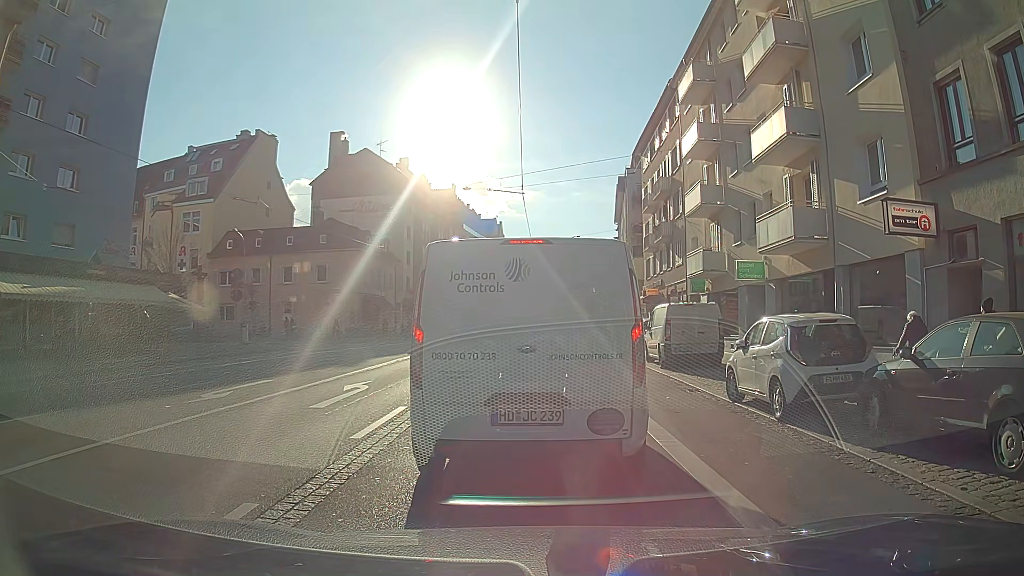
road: primary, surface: asphalt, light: Day
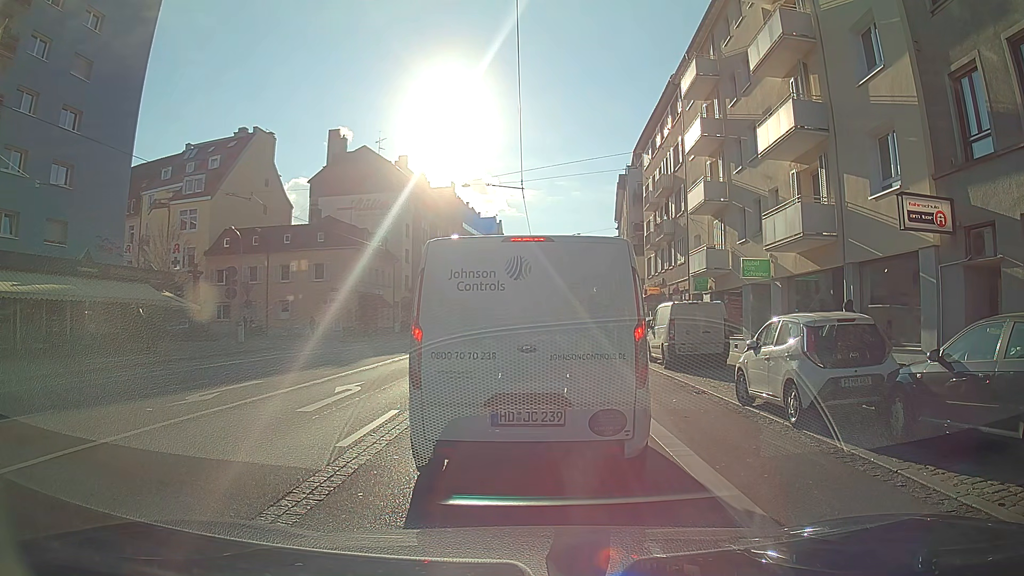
(0.0, +0.7) m; 0°
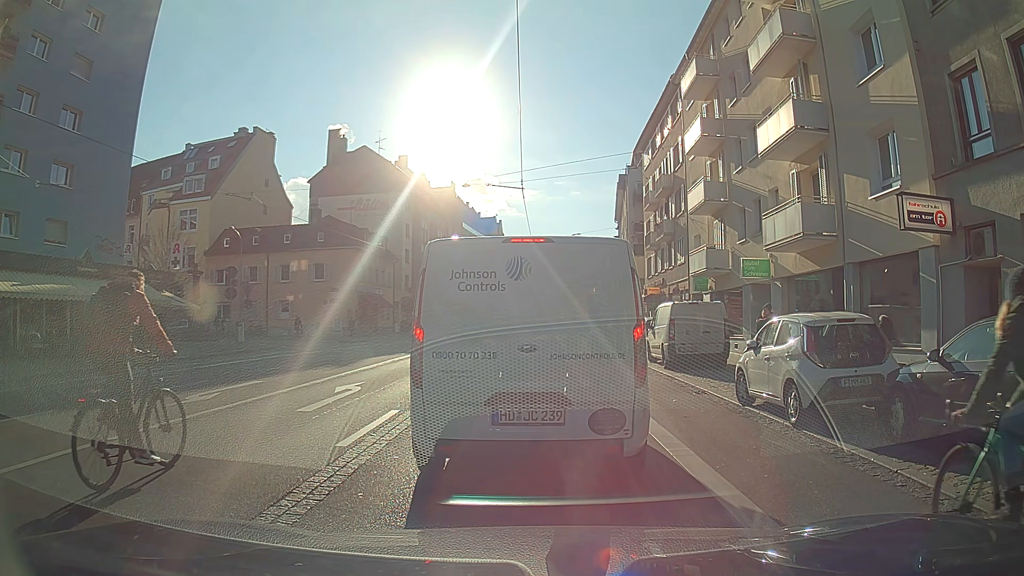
(0.0, 0.0) m; 0°
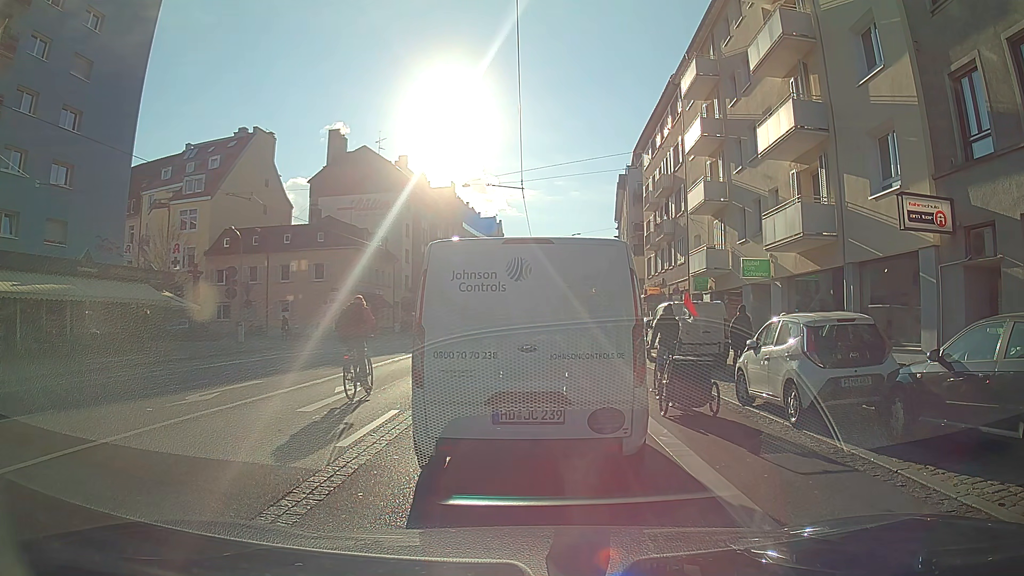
(0.0, 0.0) m; 0°
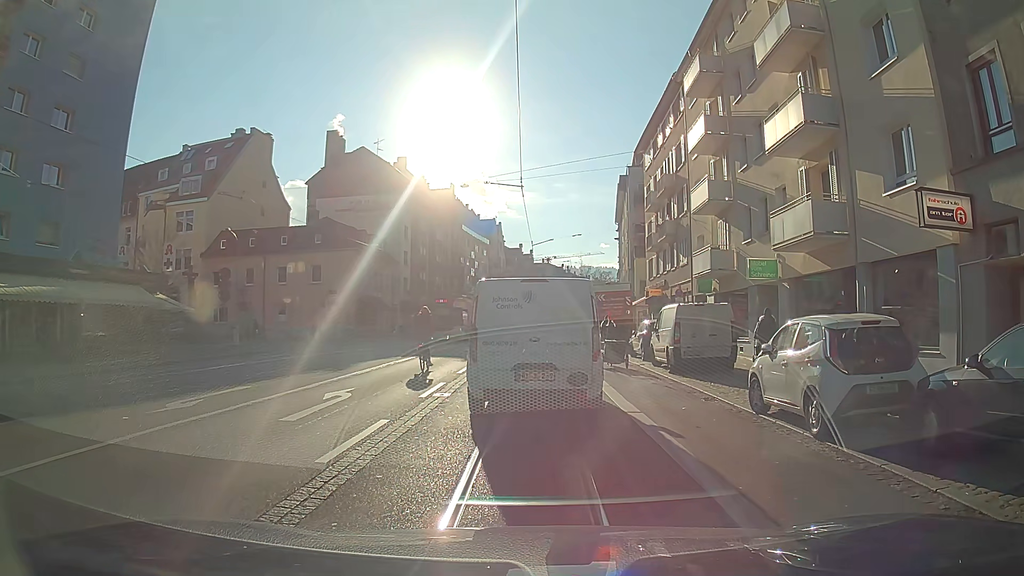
(0.0, +0.8) m; -1°
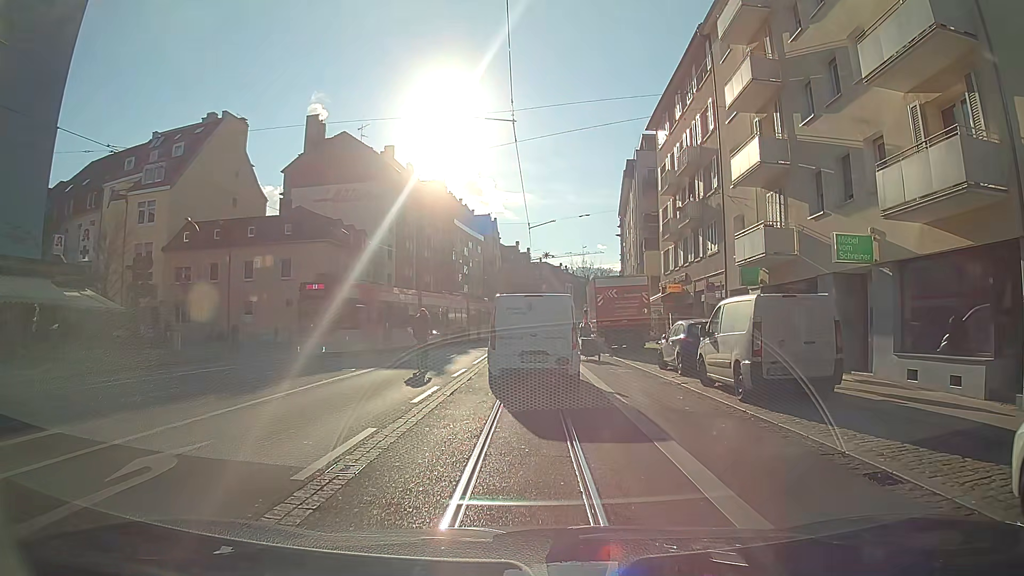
(+0.1, +7.0) m; 0°
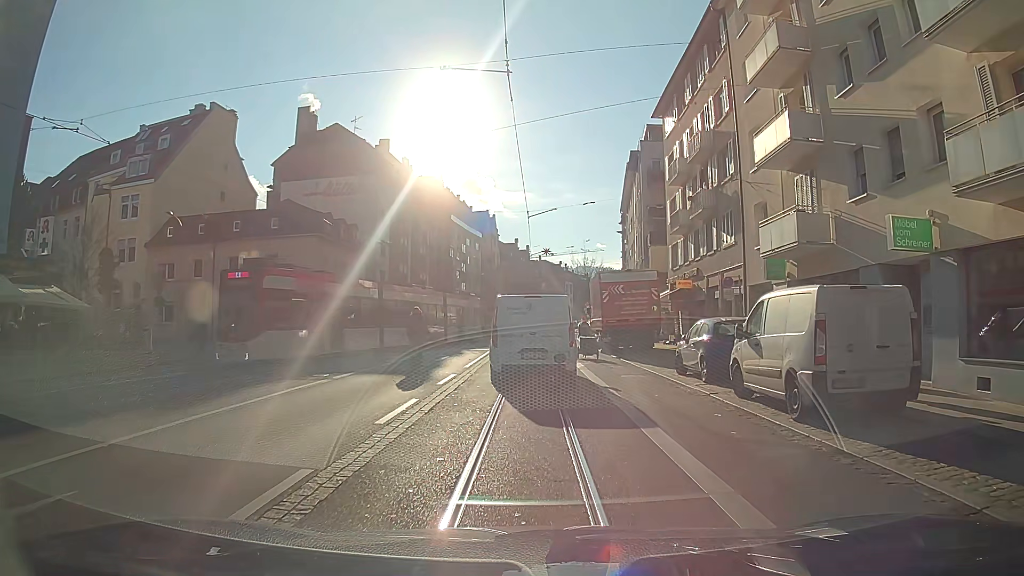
(0.0, +2.7) m; +1°
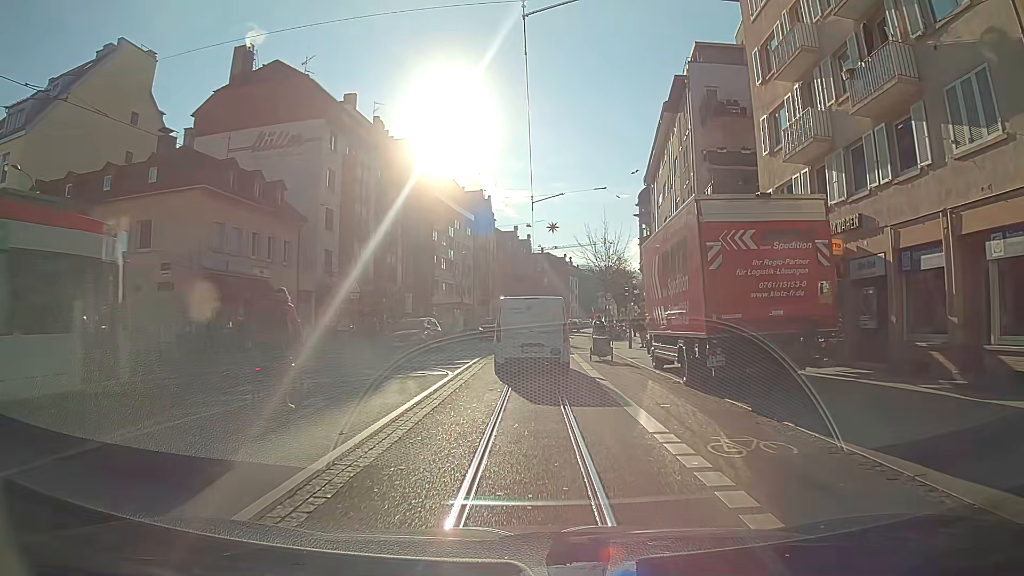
(0.0, +17.6) m; -1°
(0, +10) (0, +20) (0, +30) (0, +40) (+1, +50) (+2, +60) (+3, +70) (+4, +80) (+5, +90) (+6, +100) m
